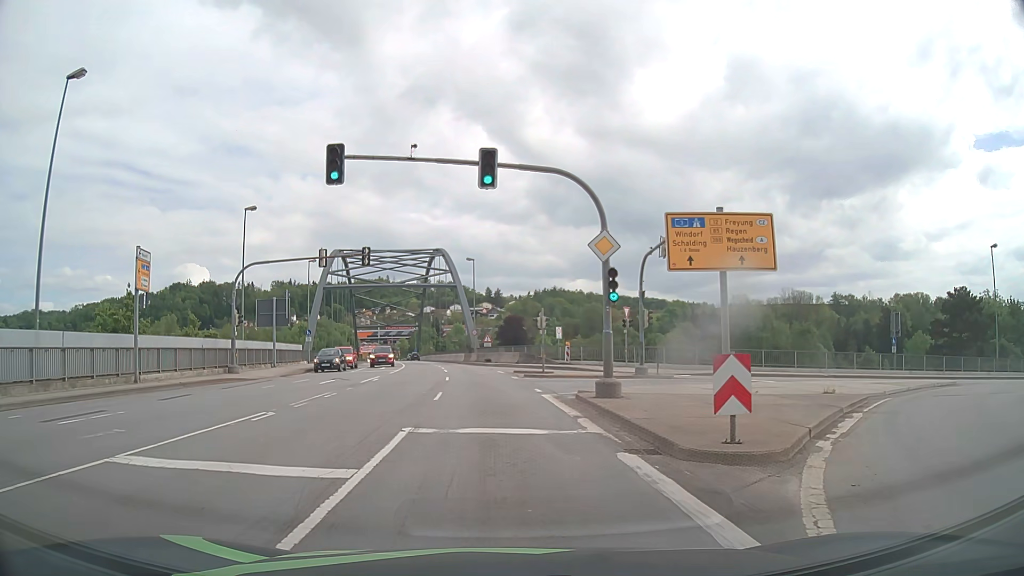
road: primary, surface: asphalt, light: Day
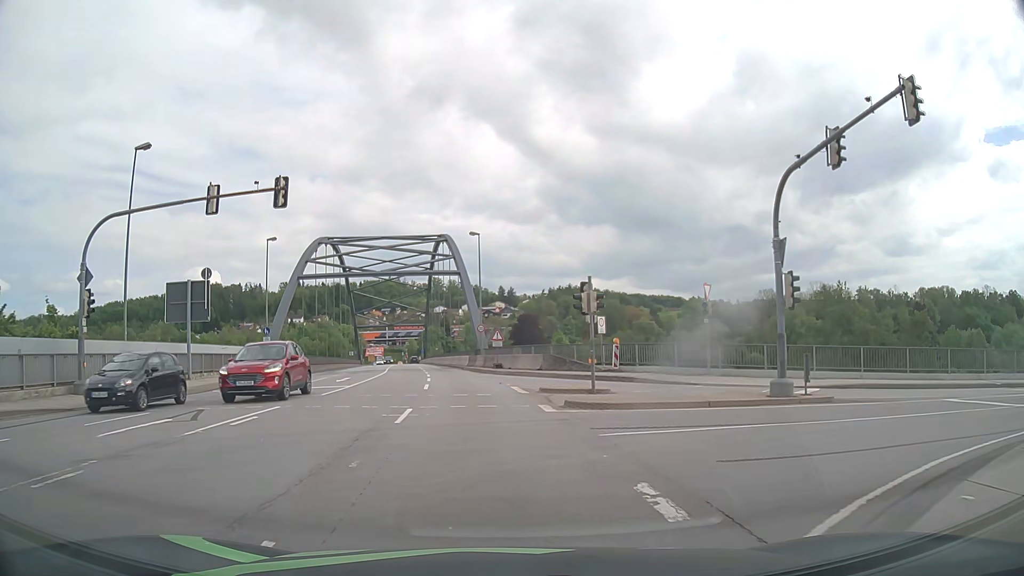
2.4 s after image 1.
(-0.2, +15.9) m; -1°
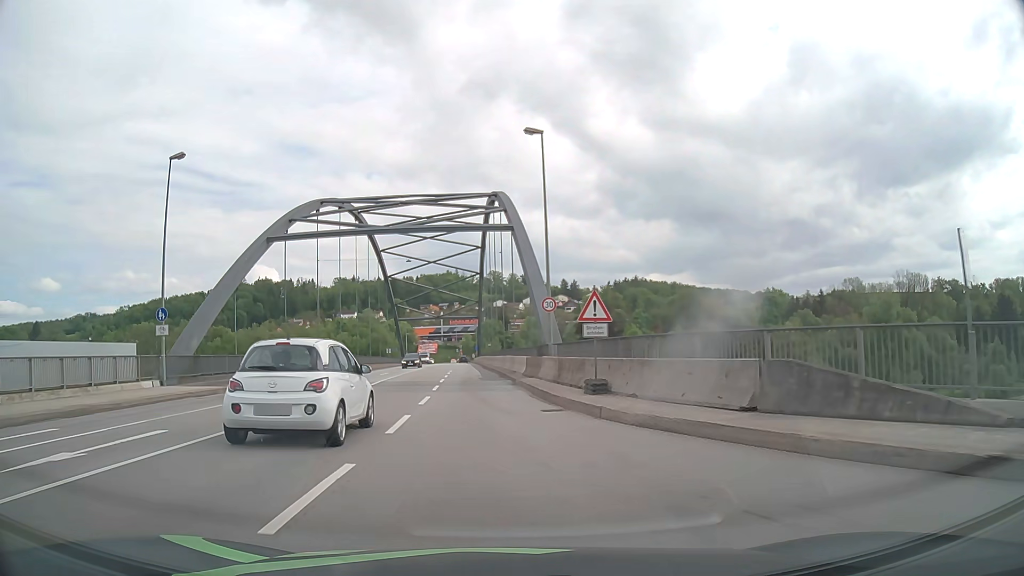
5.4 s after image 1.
(-1.4, +24.5) m; -6°
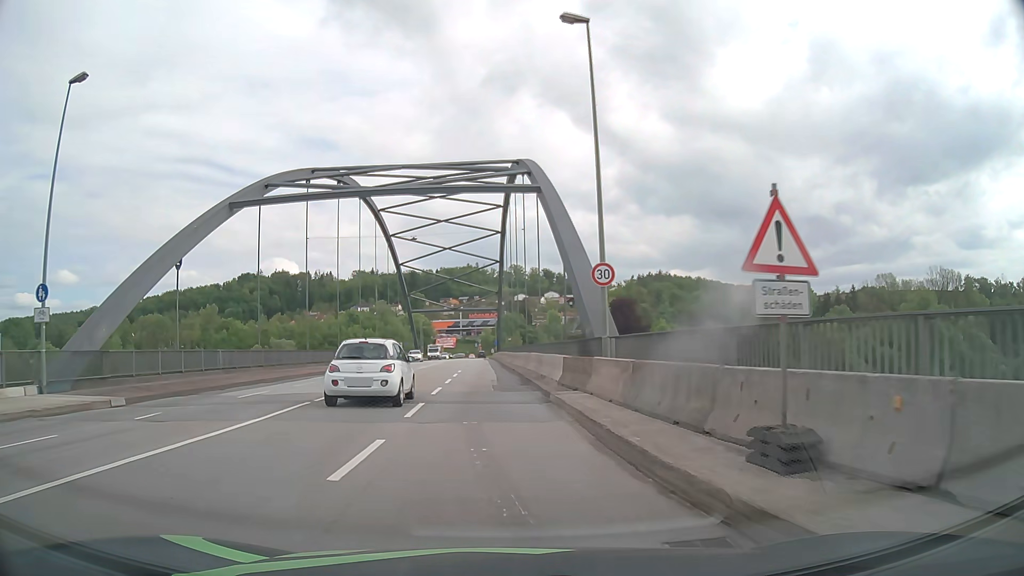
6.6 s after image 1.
(-0.1, +10.1) m; -2°
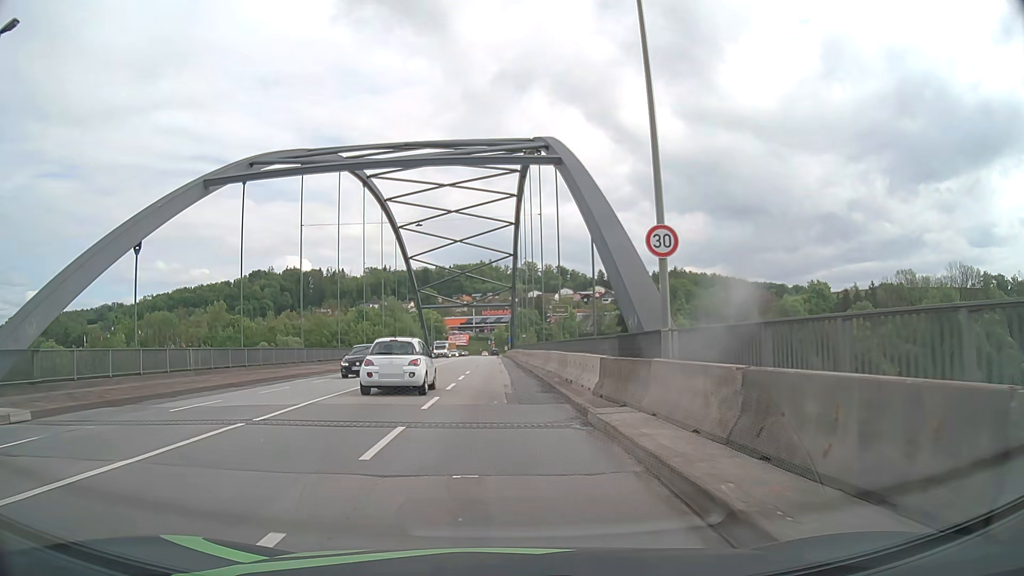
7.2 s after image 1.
(0.0, +5.1) m; -1°
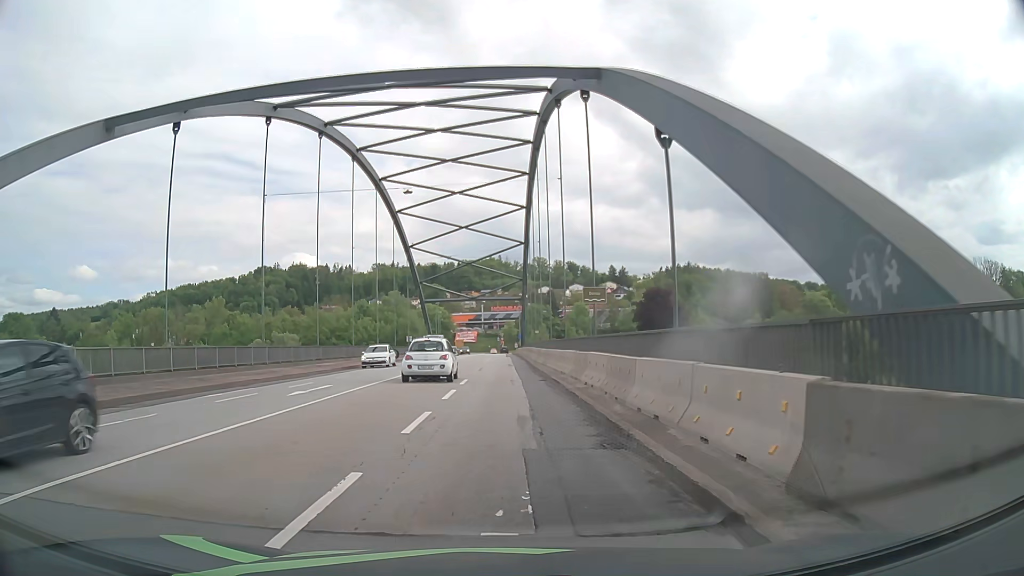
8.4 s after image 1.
(-0.1, +10.0) m; -1°
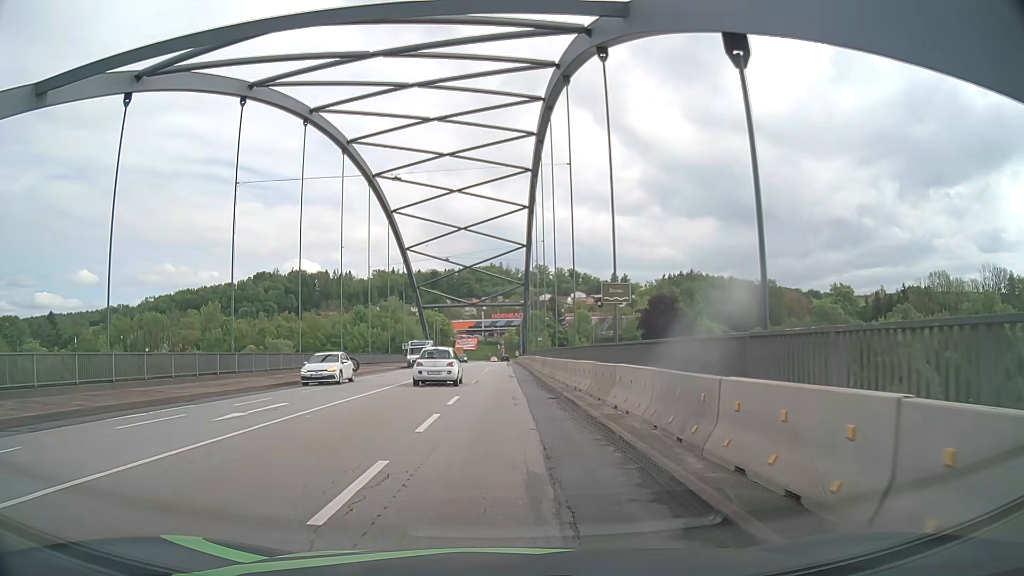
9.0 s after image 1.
(0.0, +4.7) m; 0°
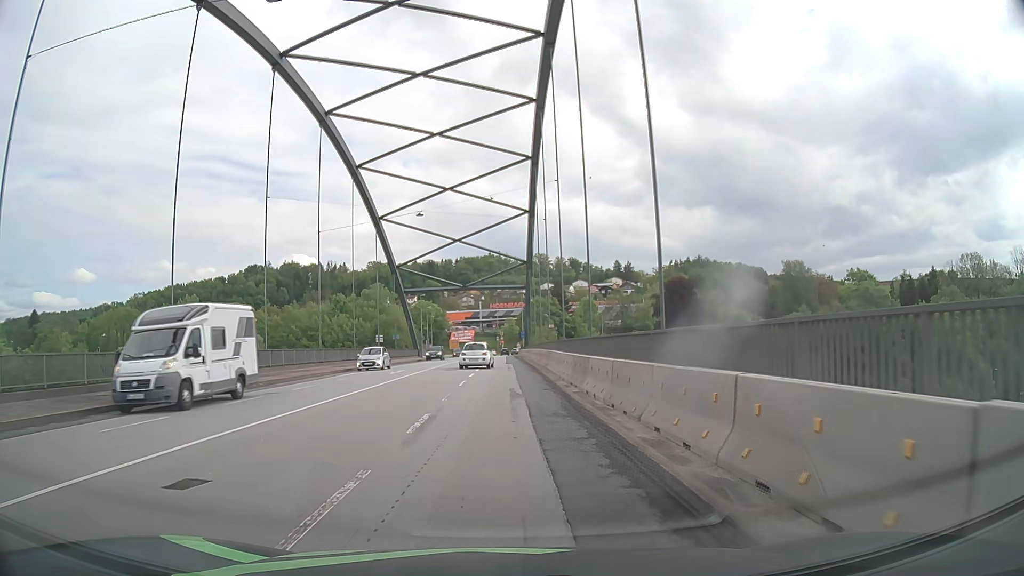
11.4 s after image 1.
(0.0, +18.7) m; 0°
(0, +10) (0, +20) (0, +30) (0, +40) (0, +50) (0, +60) (0, +70) (0, +80) (0, +90) (-1, +100) m
